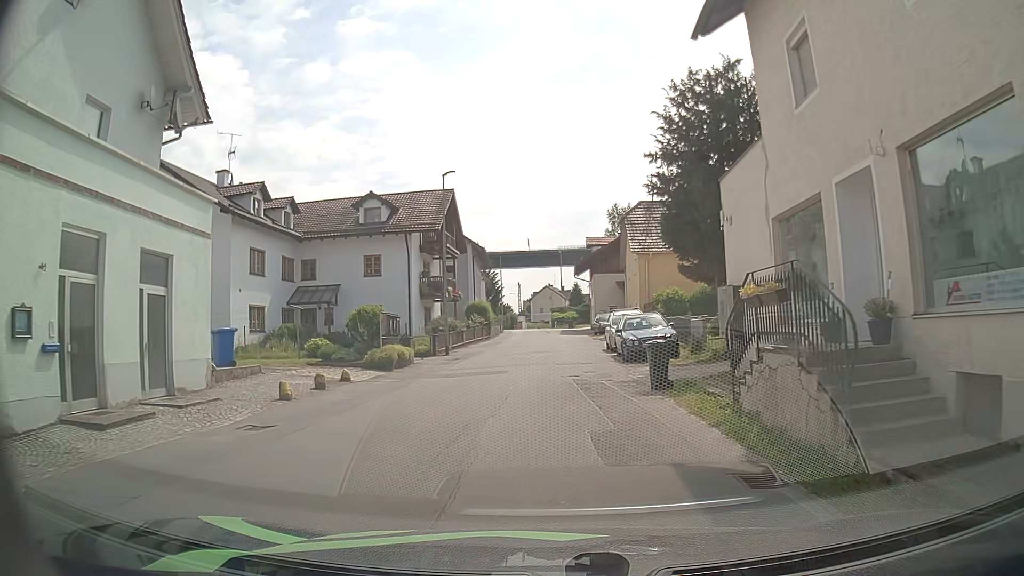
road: unclassified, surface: asphalt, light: Day
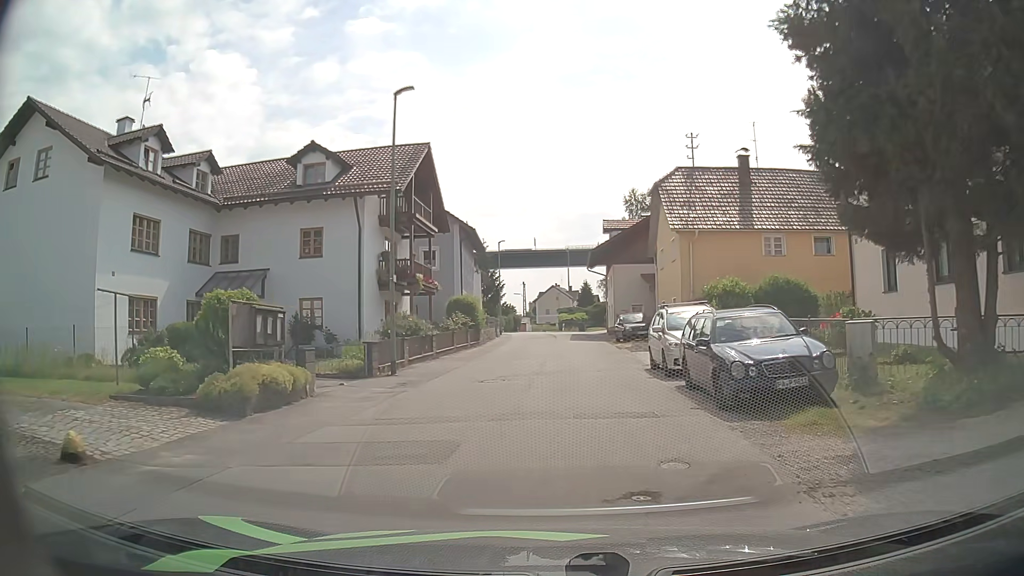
(-0.4, +11.5) m; -3°
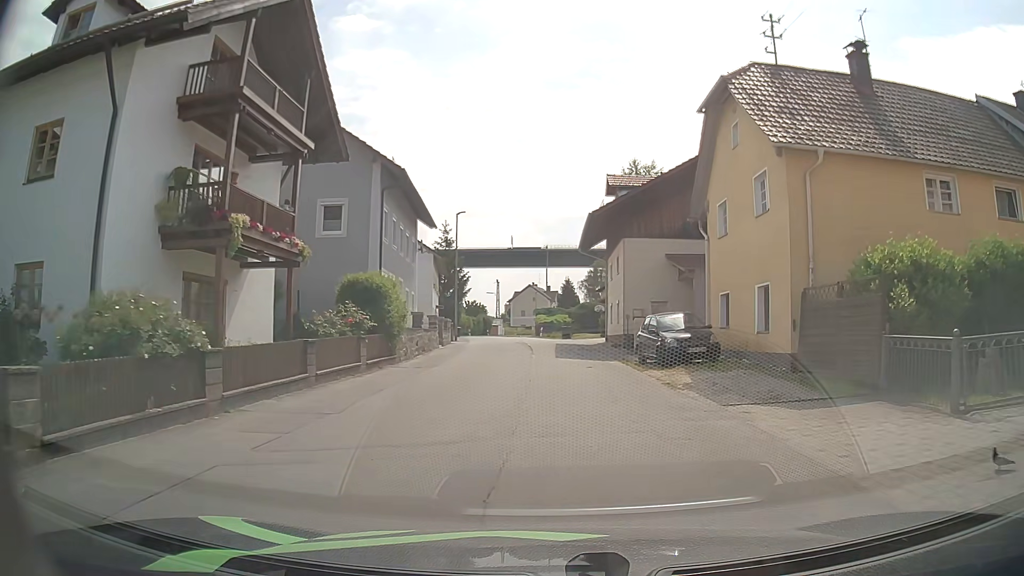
(+0.5, +16.3) m; +5°
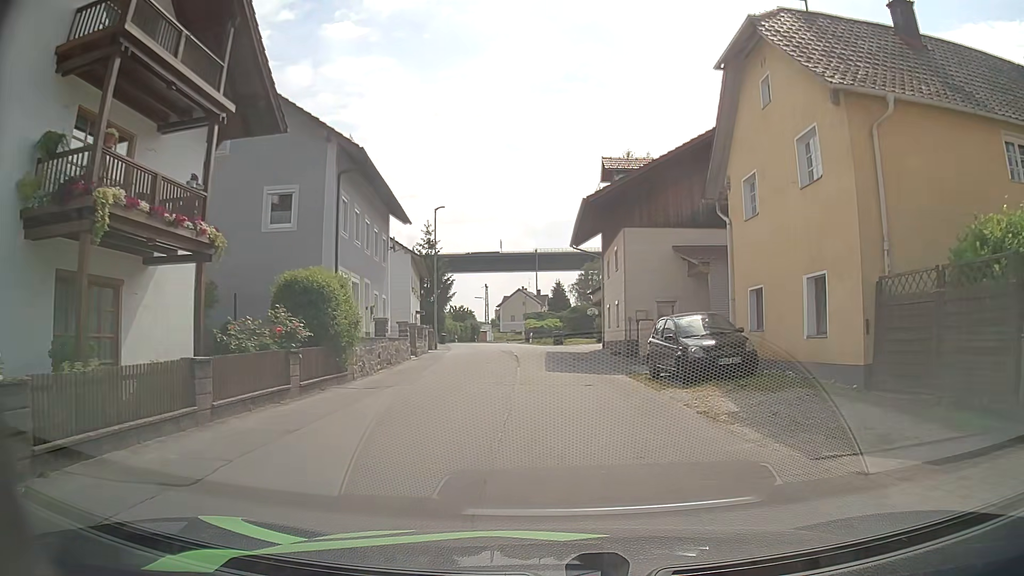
(0.0, +4.2) m; -1°
(0, +10) (0, +20) (0, +30) (-2, +40) (-3, +50) (-4, +60) (-6, +70) (-6, +80) (-6, +90) (-5, +100) m
